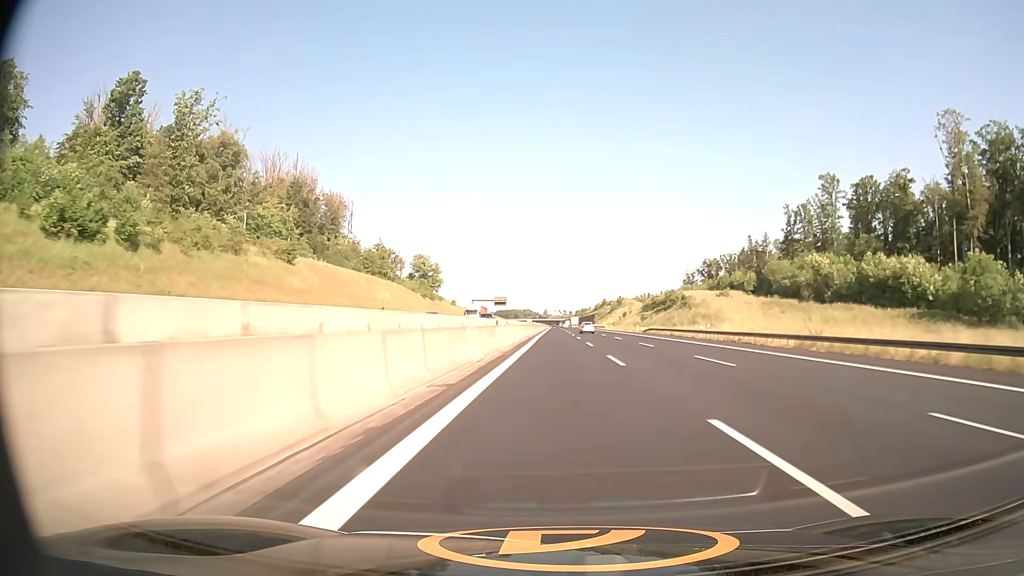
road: motorway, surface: asphalt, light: Day
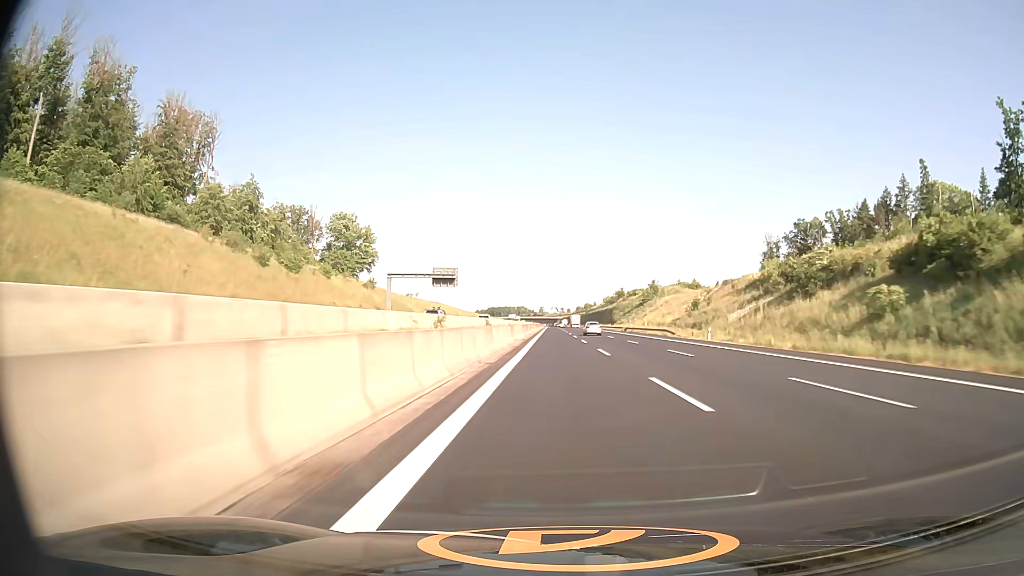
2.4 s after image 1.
(+0.3, +100.2) m; 0°
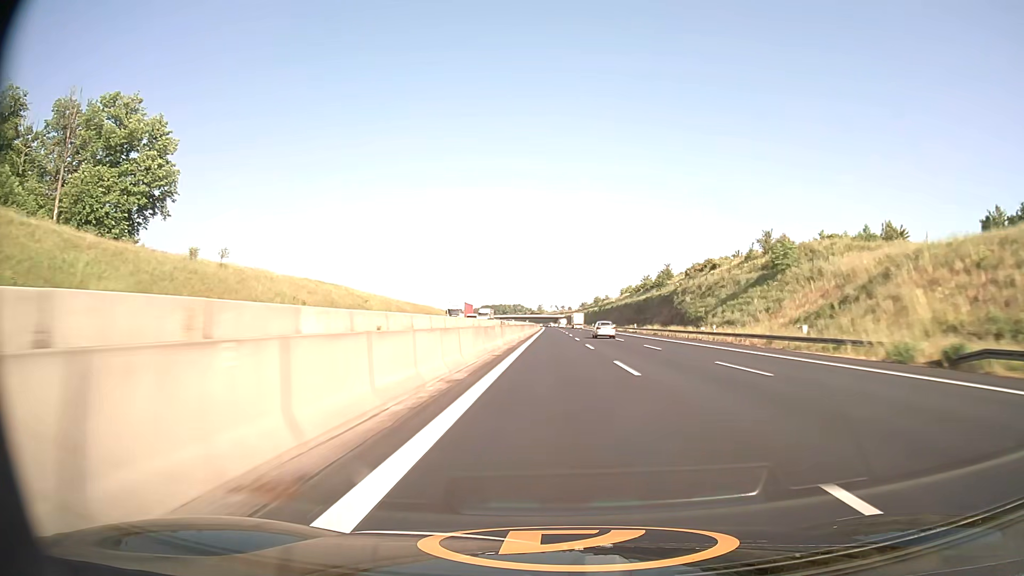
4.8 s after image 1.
(+0.1, +100.4) m; 0°
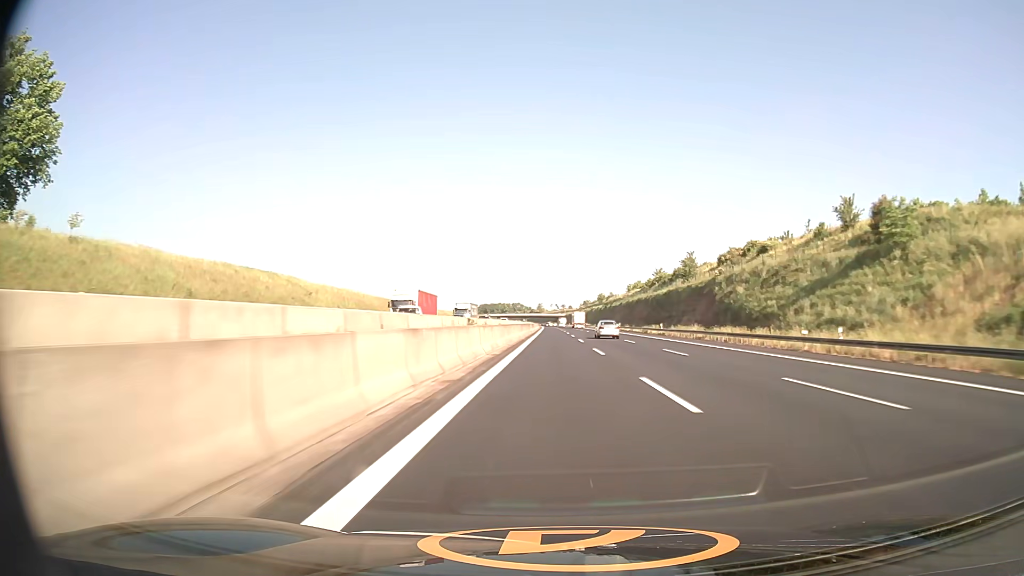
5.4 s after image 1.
(0.0, +25.1) m; 0°
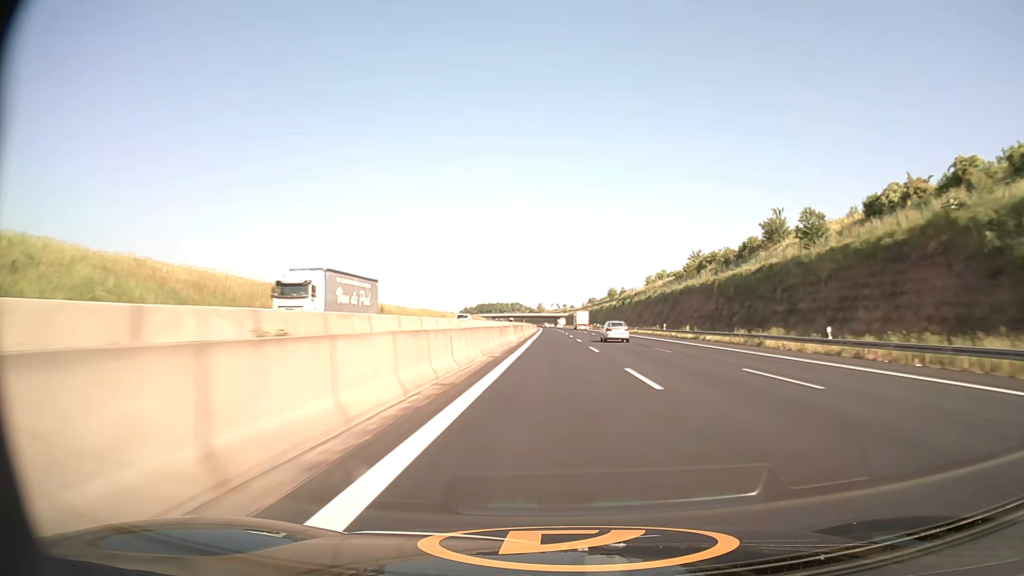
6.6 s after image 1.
(+0.1, +50.1) m; 0°
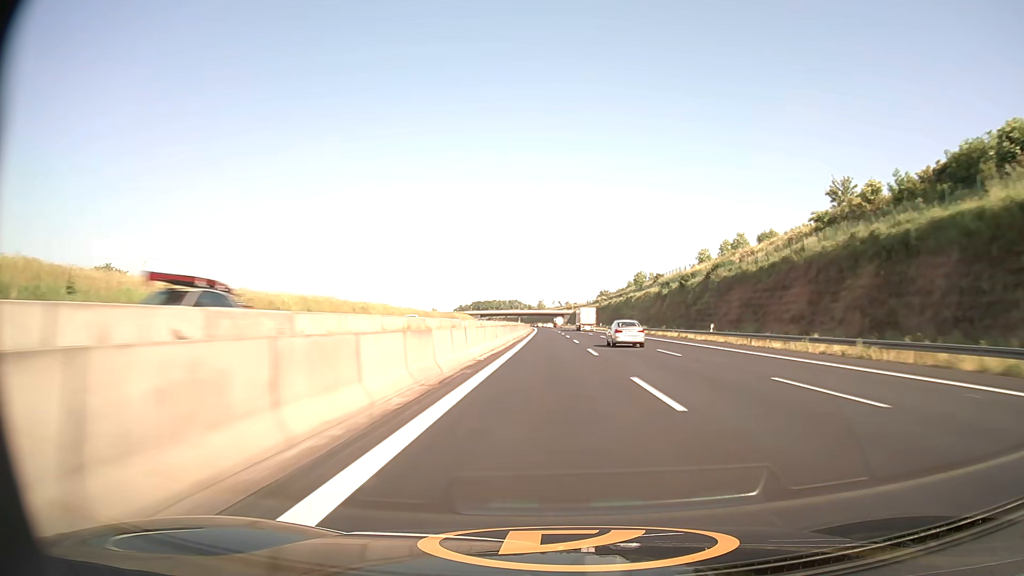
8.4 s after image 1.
(+0.1, +75.0) m; 0°
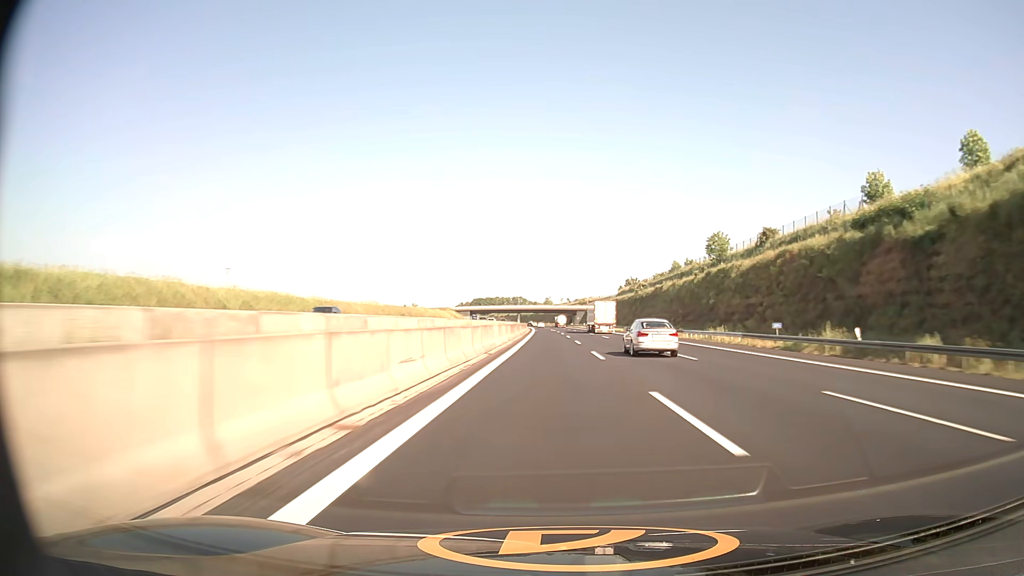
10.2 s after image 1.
(-0.5, +75.1) m; -1°
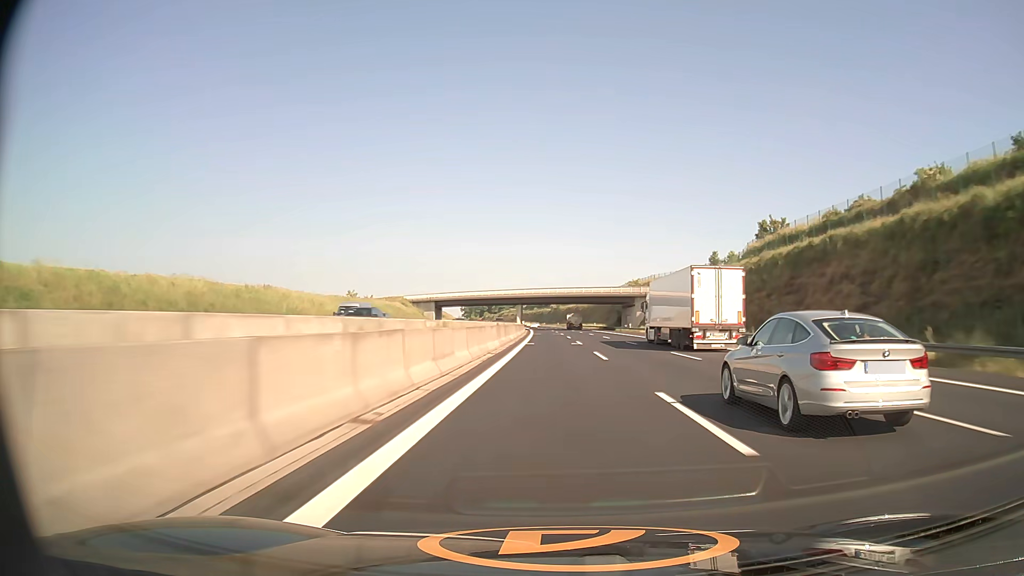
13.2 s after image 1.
(-1.7, +125.3) m; -2°
(0, +10) (0, +20) (0, +30) (0, +40) (0, +50) (-1, +60) (-1, +70) (-1, +80) (-1, +90) (-2, +100) m
